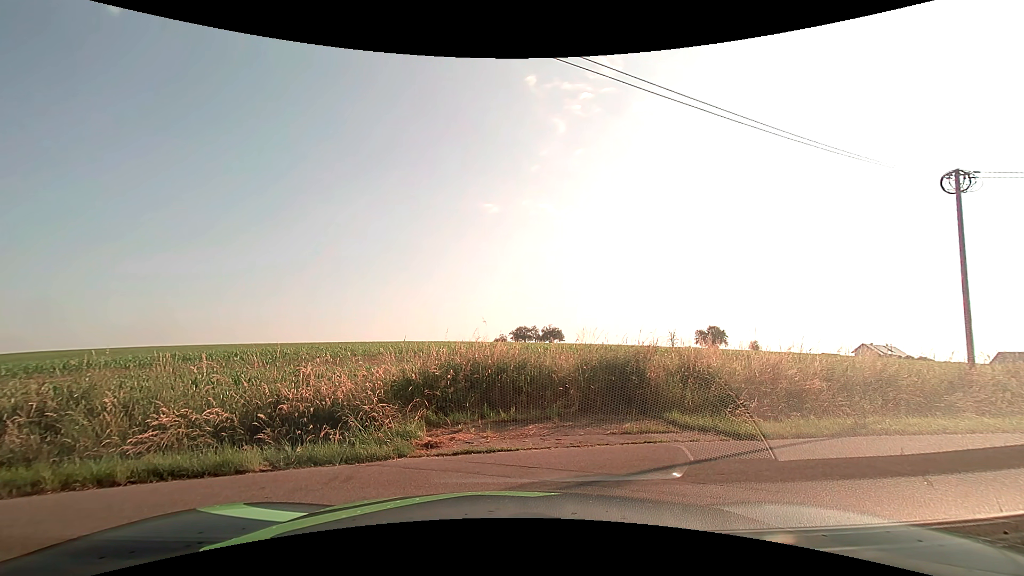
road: unclassified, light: Day
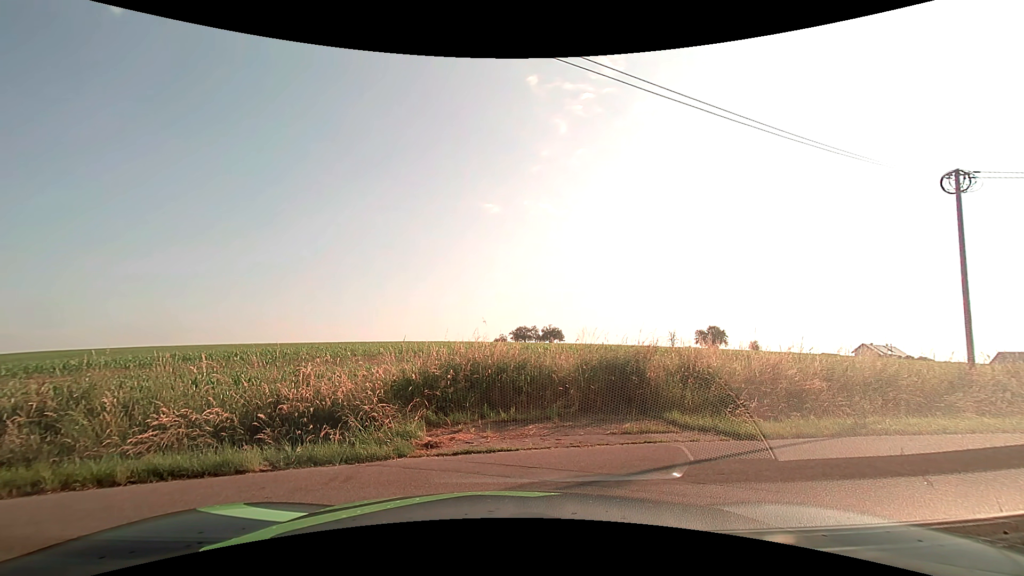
(0.0, 0.0) m; 0°
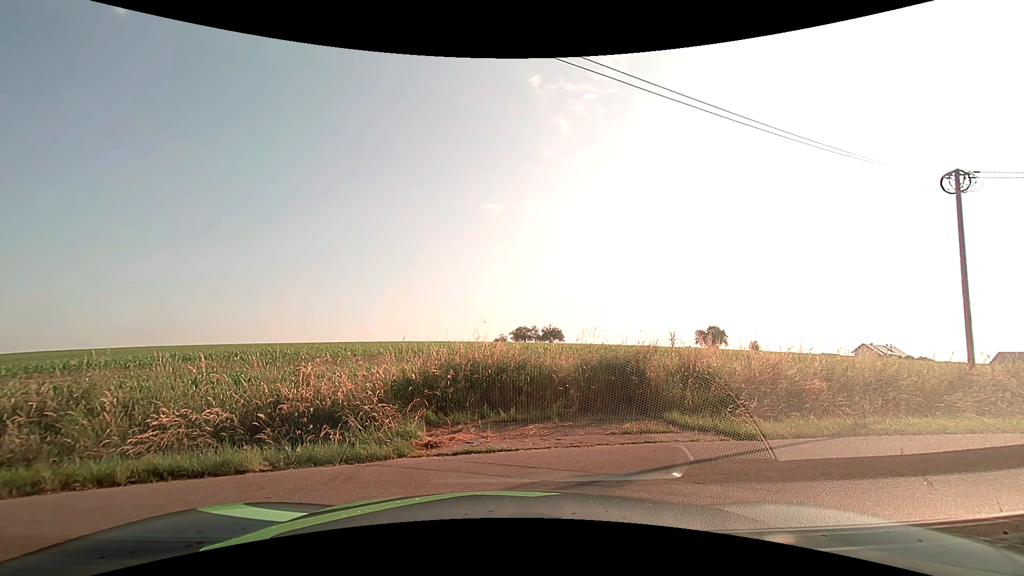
(0.0, 0.0) m; 0°
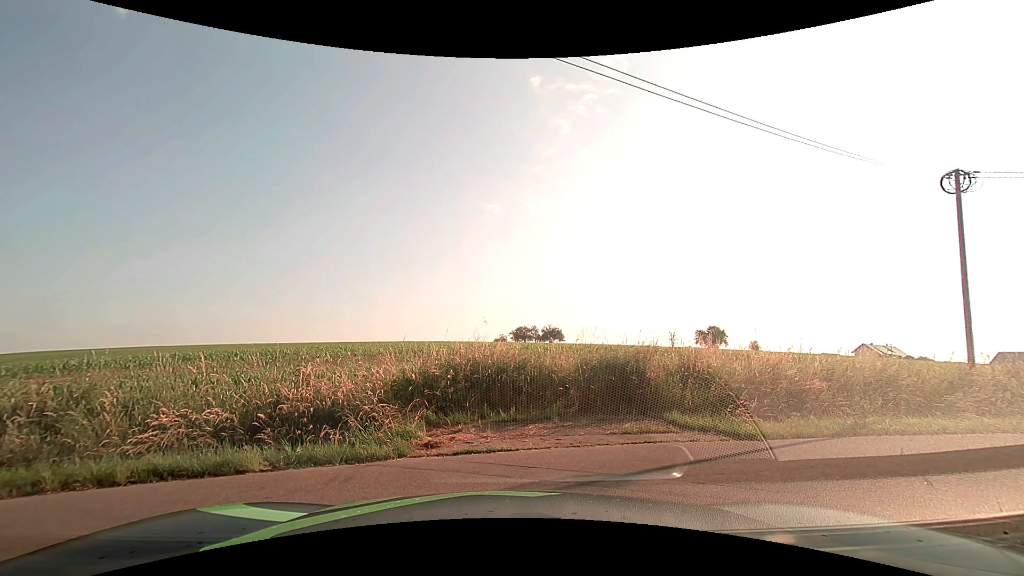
(0.0, 0.0) m; 0°
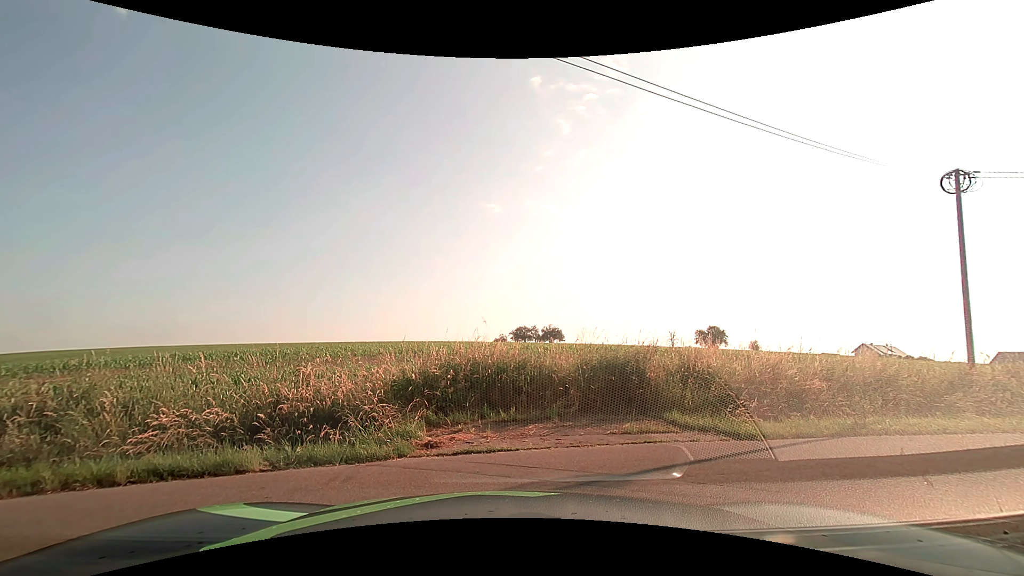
(0.0, 0.0) m; 0°
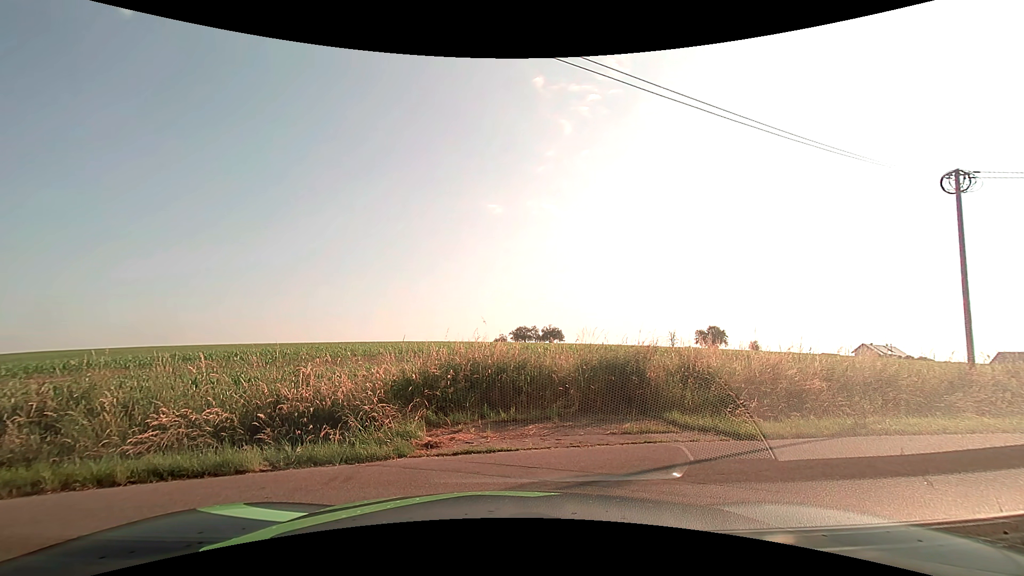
(0.0, 0.0) m; 0°
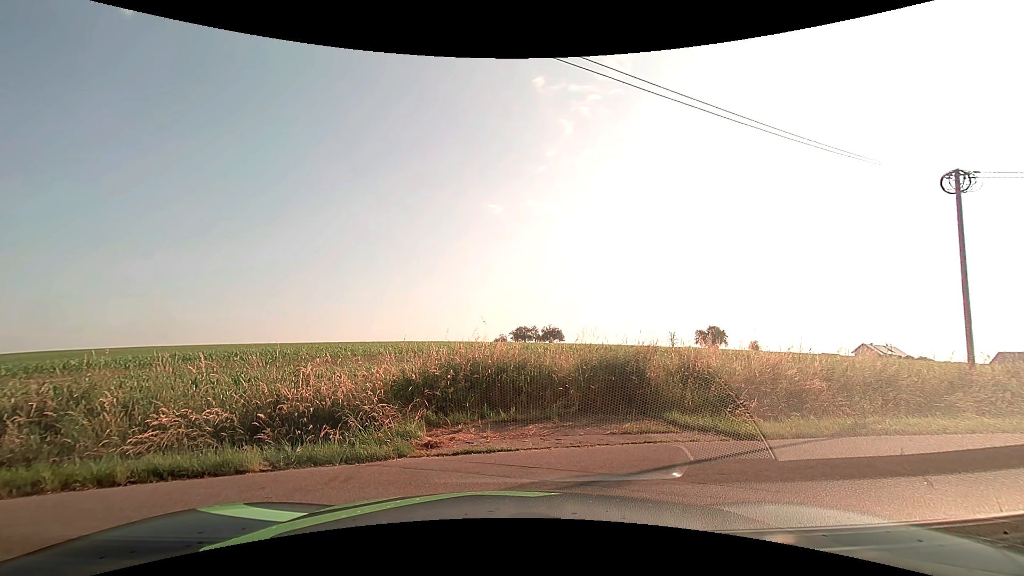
(0.0, 0.0) m; 0°
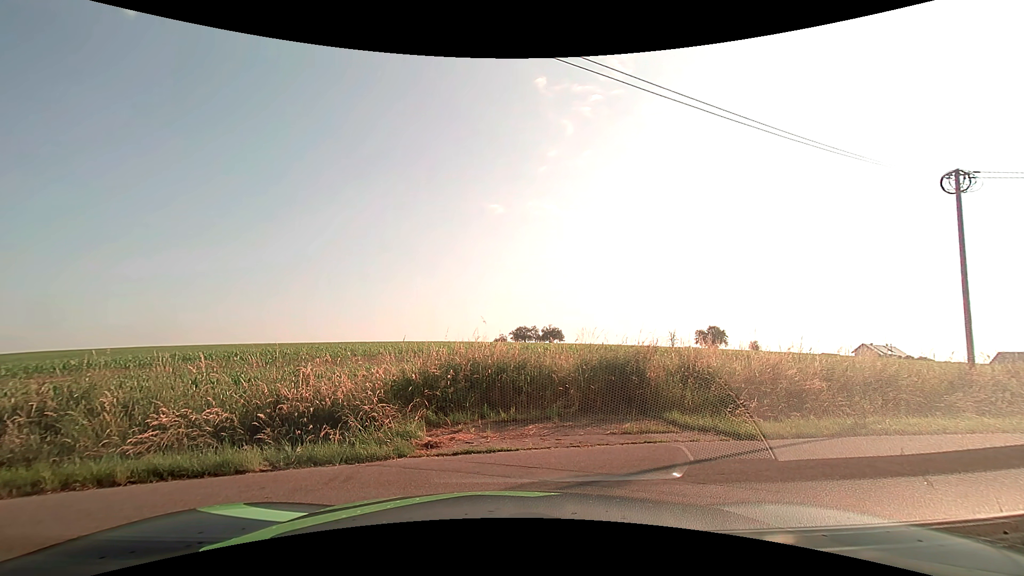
(0.0, 0.0) m; 0°
